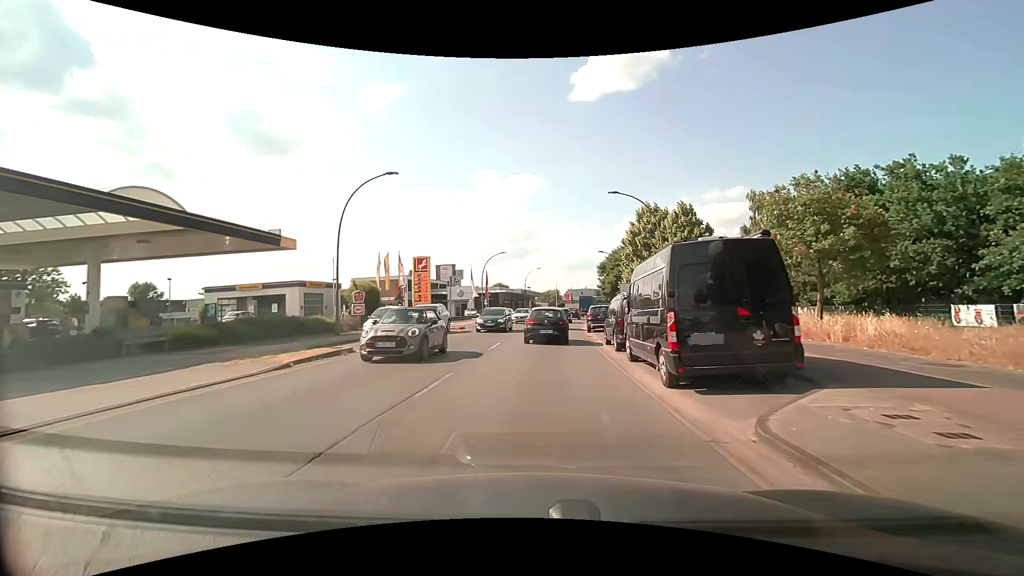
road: primary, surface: asphalt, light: Day
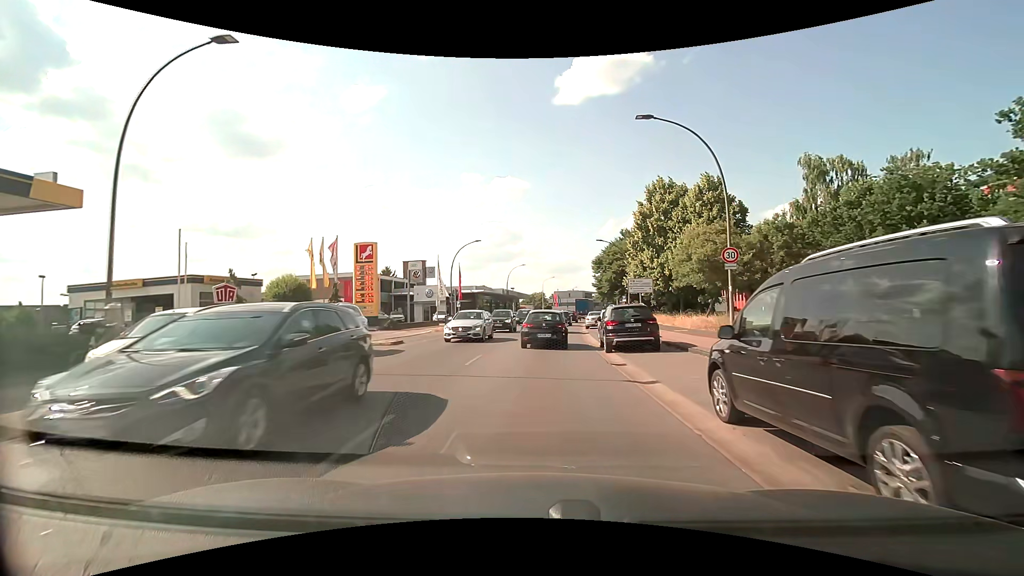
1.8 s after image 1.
(+0.2, +13.3) m; +1°
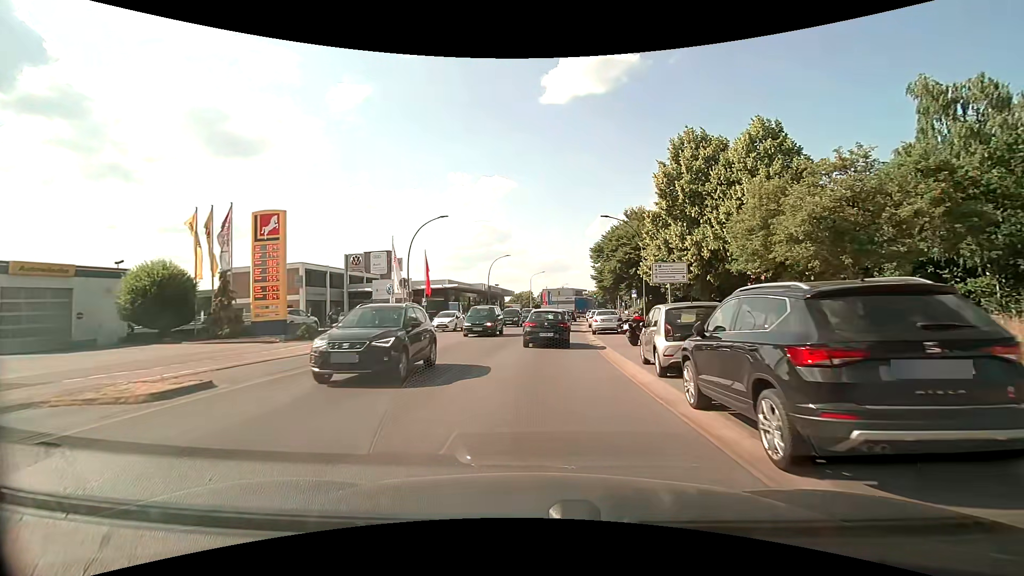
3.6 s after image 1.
(+0.2, +12.7) m; +2°
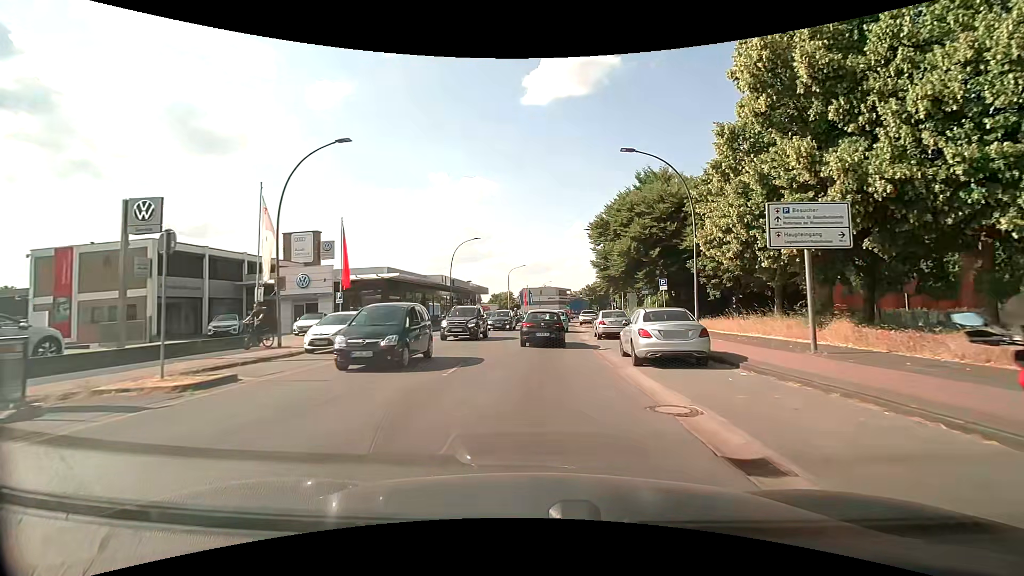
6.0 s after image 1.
(+0.3, +16.9) m; +3°
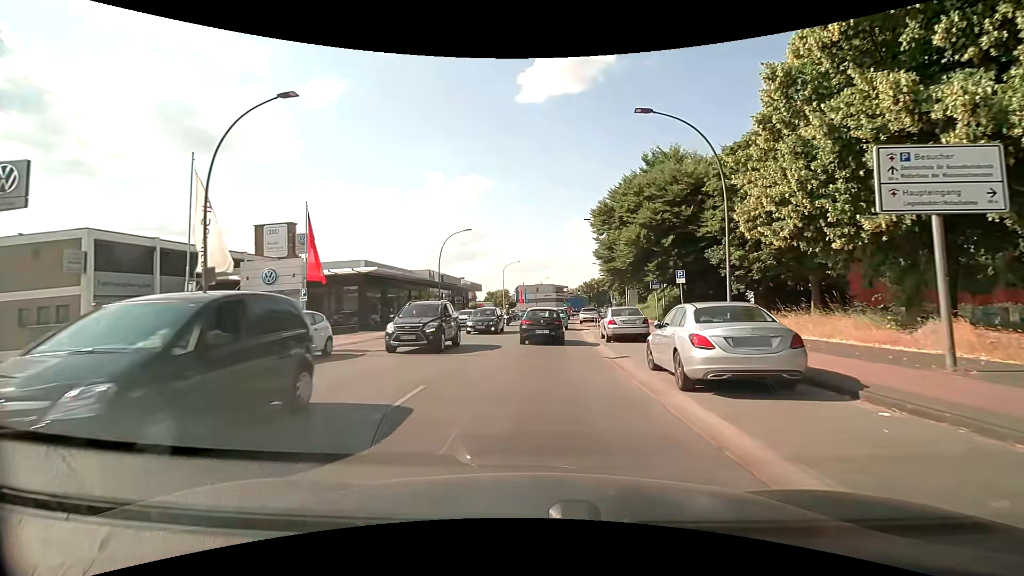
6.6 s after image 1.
(0.0, +4.4) m; 0°
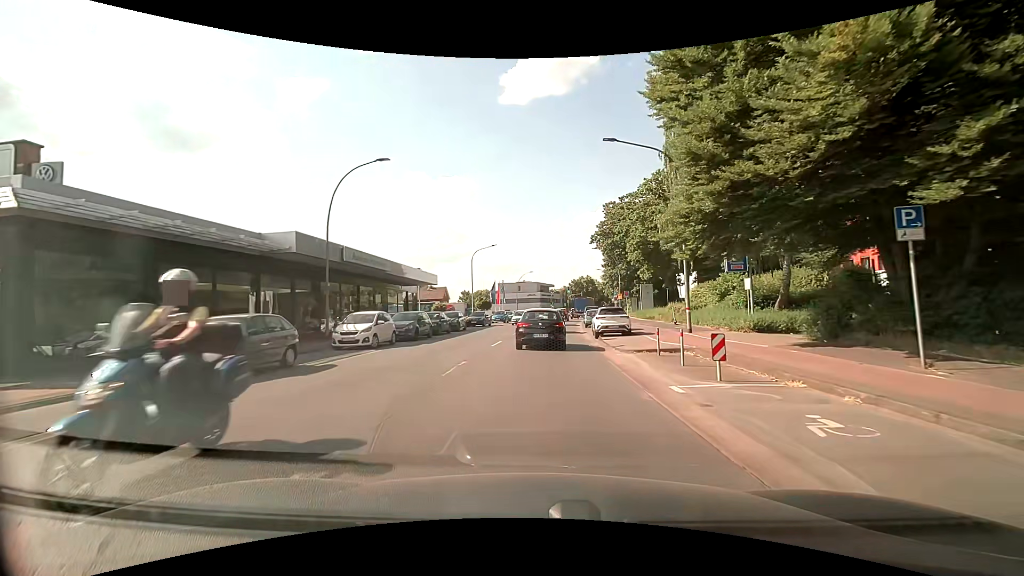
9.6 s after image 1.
(+0.5, +22.8) m; +1°
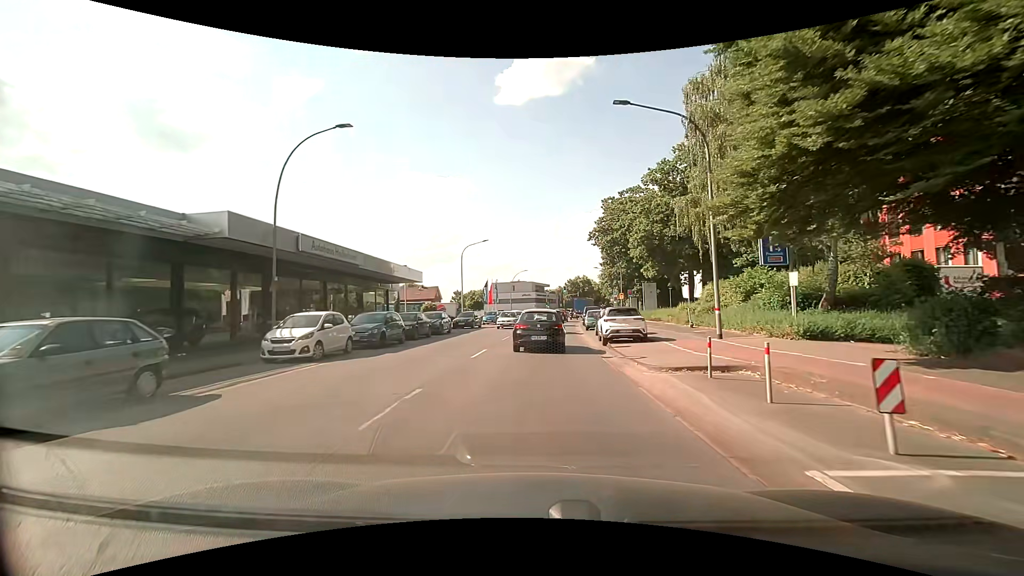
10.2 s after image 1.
(+0.1, +4.6) m; +2°
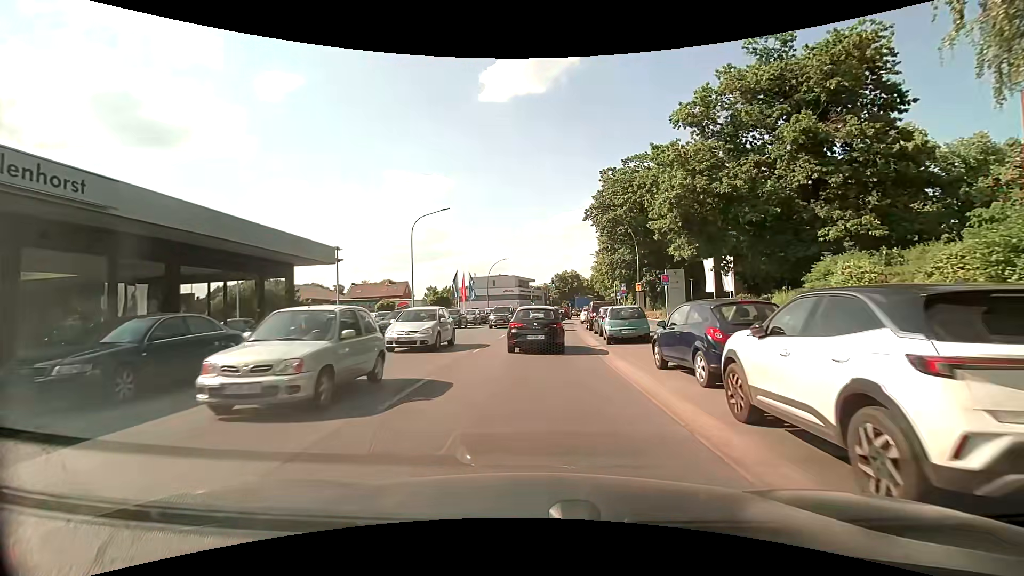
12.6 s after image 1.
(+0.3, +17.0) m; +1°
(0, +10) (0, +20) (+1, +30) (+1, +40) (+2, +50) (+3, +60) (+5, +70) (+7, +80) (+8, +89) (+11, +99) m
